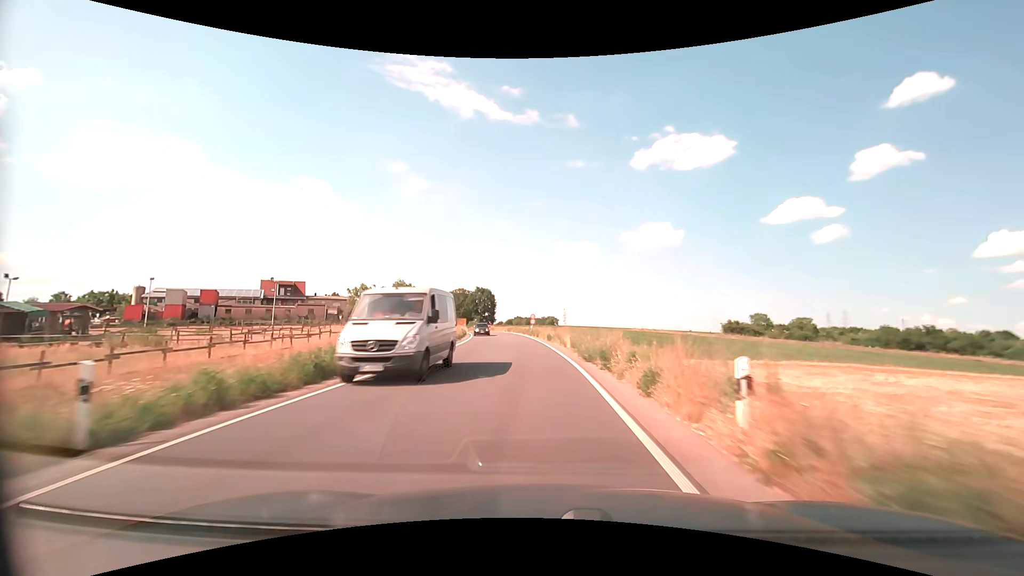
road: secondary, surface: asphalt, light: Day
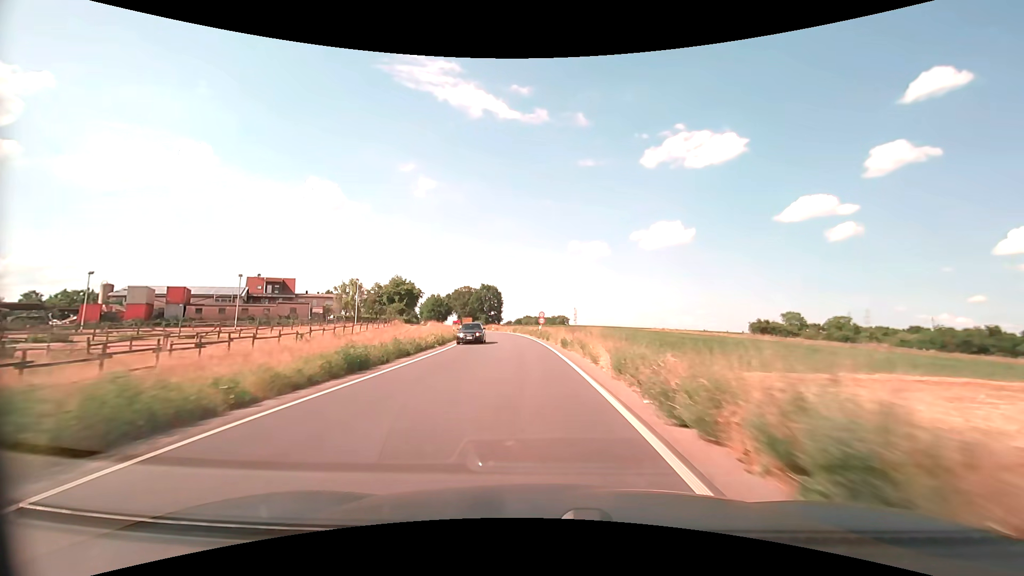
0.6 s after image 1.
(-0.1, +10.7) m; -1°
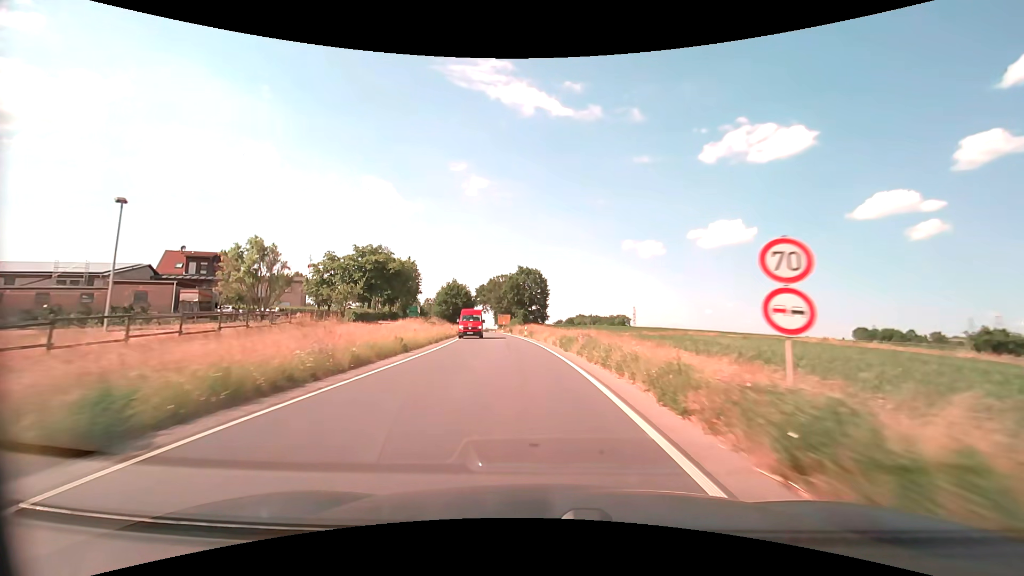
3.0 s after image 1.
(-2.3, +43.0) m; -6°
(0, +10) (-1, +20) (-1, +30) (-3, +40) (-4, +50) (-5, +60) (-6, +70) (-8, +80) (-9, +89) (-11, +99) m
